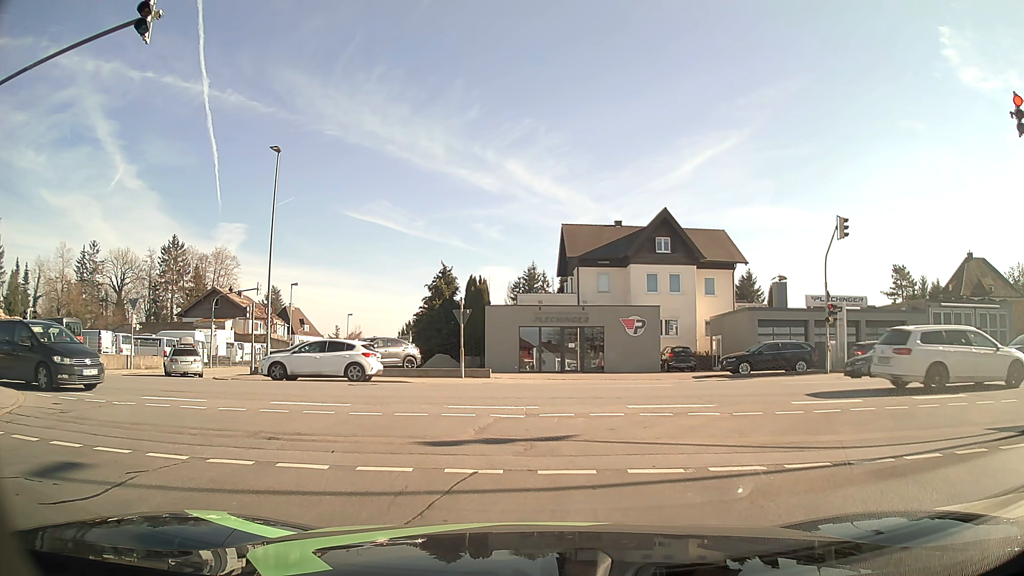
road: residential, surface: asphalt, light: Day
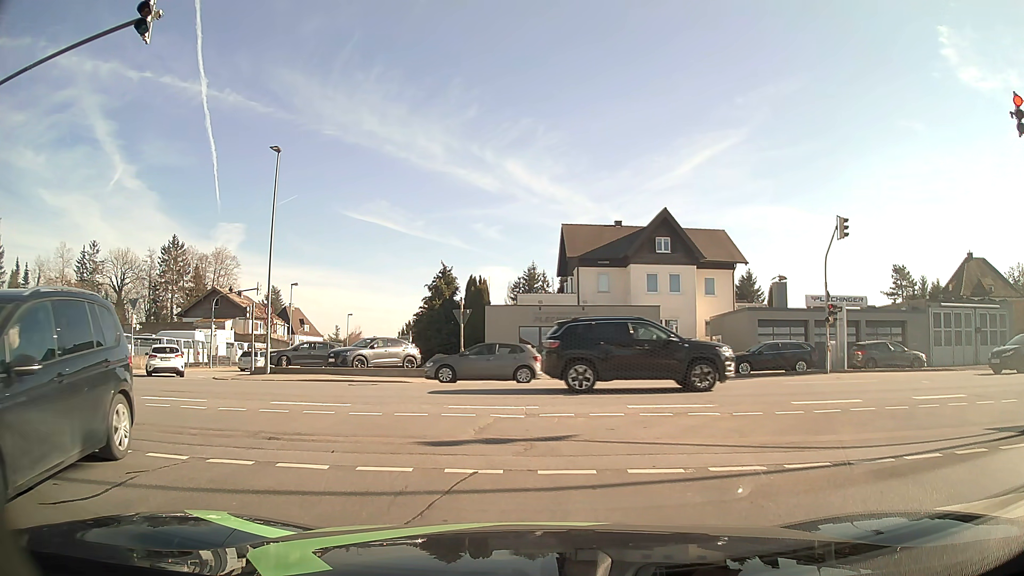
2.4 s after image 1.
(0.0, 0.0) m; 0°
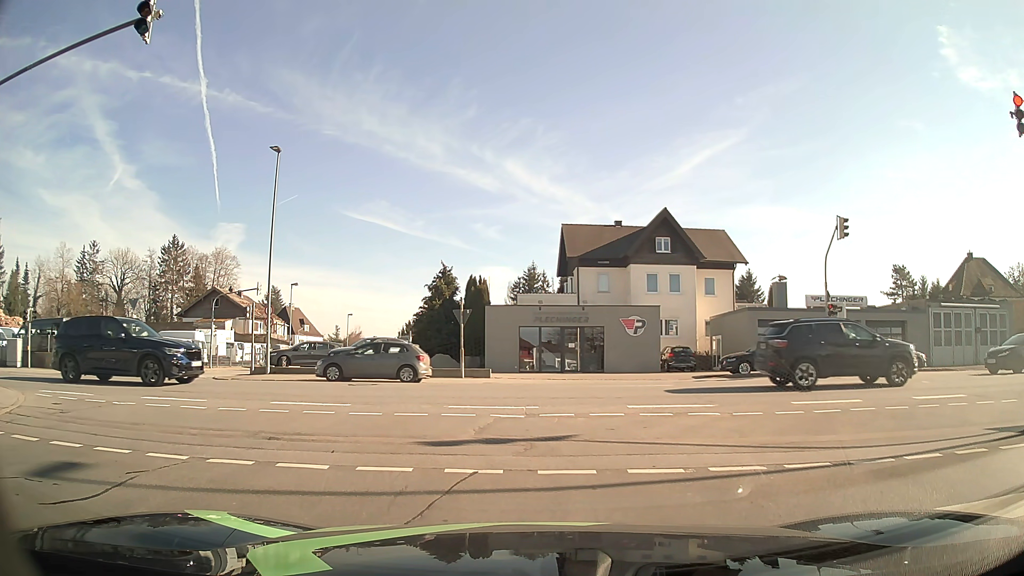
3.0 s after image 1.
(0.0, 0.0) m; 0°
